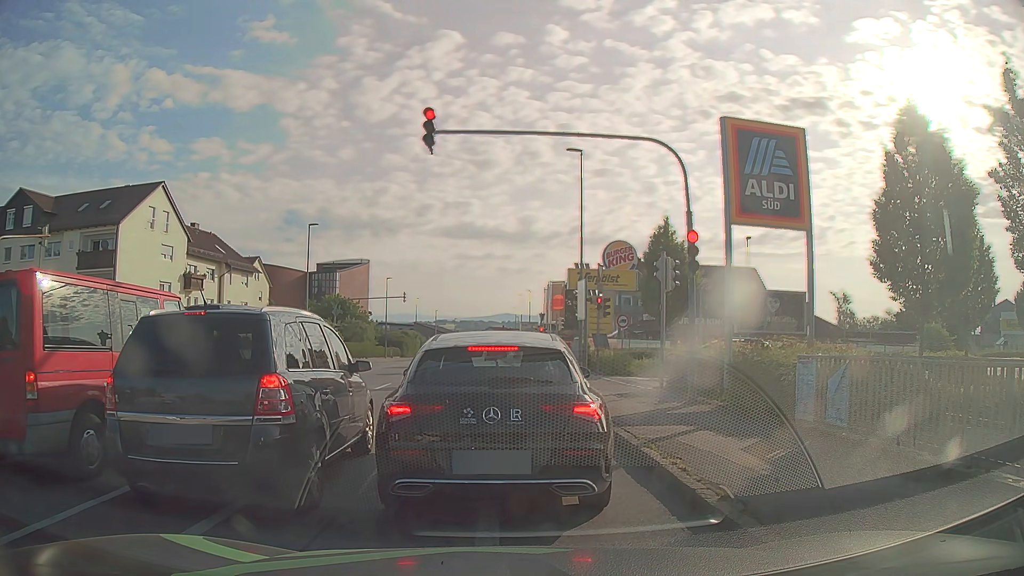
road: tertiary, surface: asphalt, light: Day
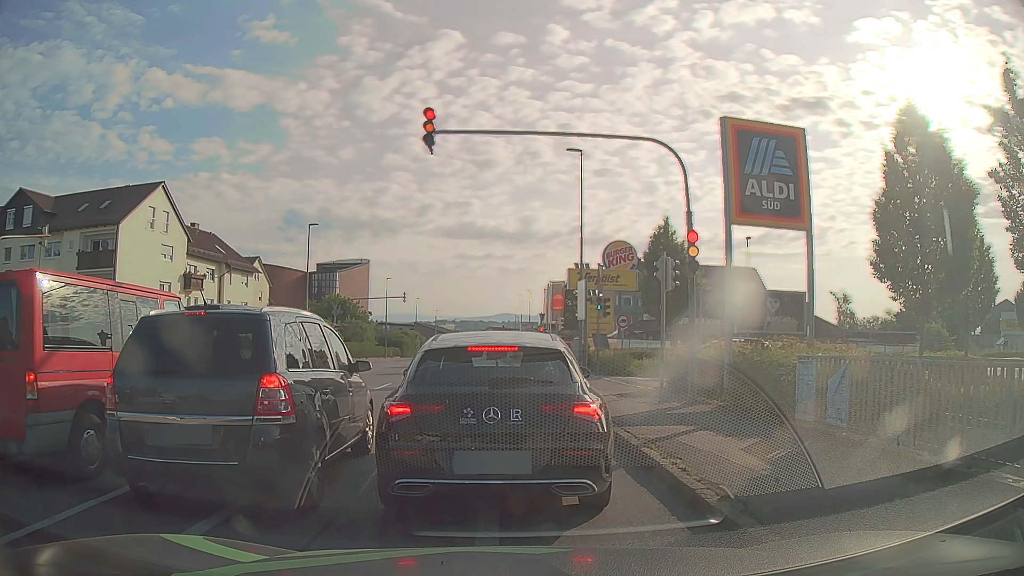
(0.0, 0.0) m; 0°
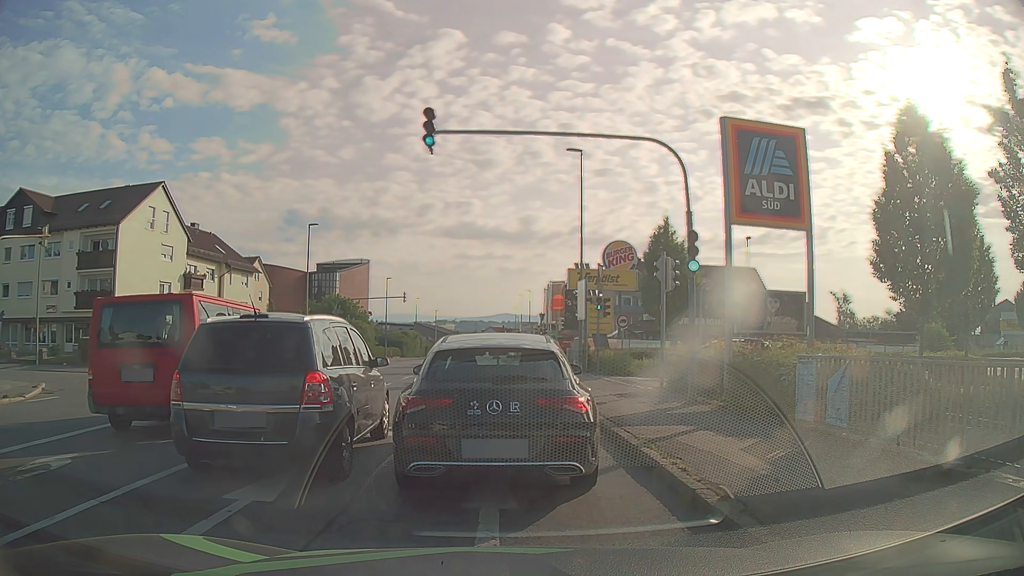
(0.0, 0.0) m; 0°
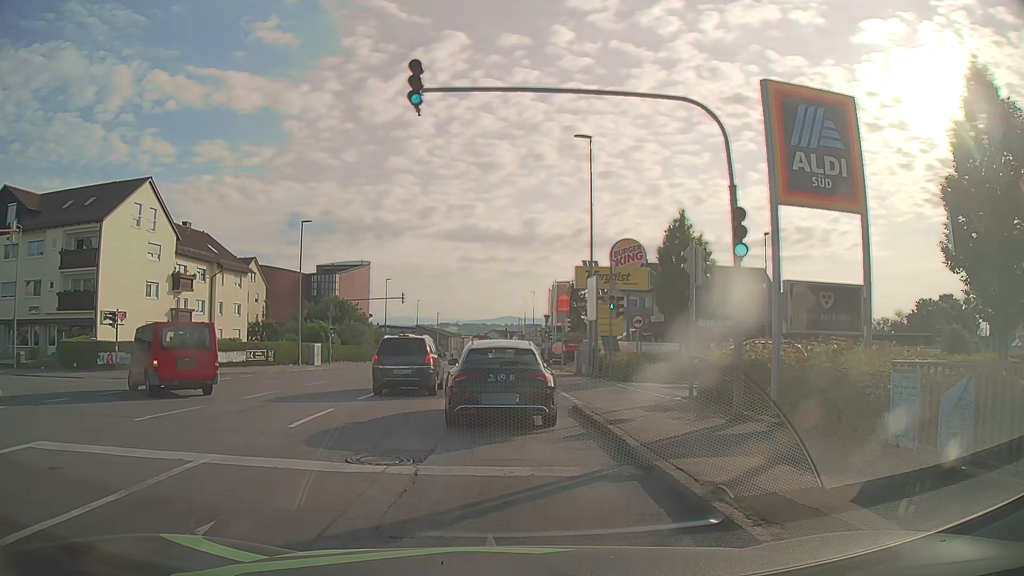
(0.0, +2.9) m; -1°
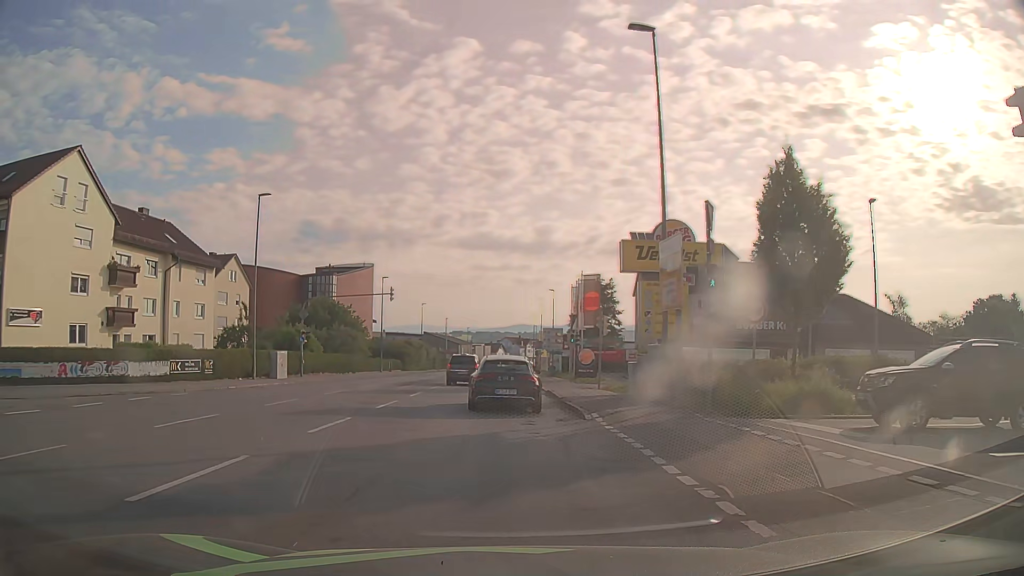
(-0.1, +11.8) m; -1°
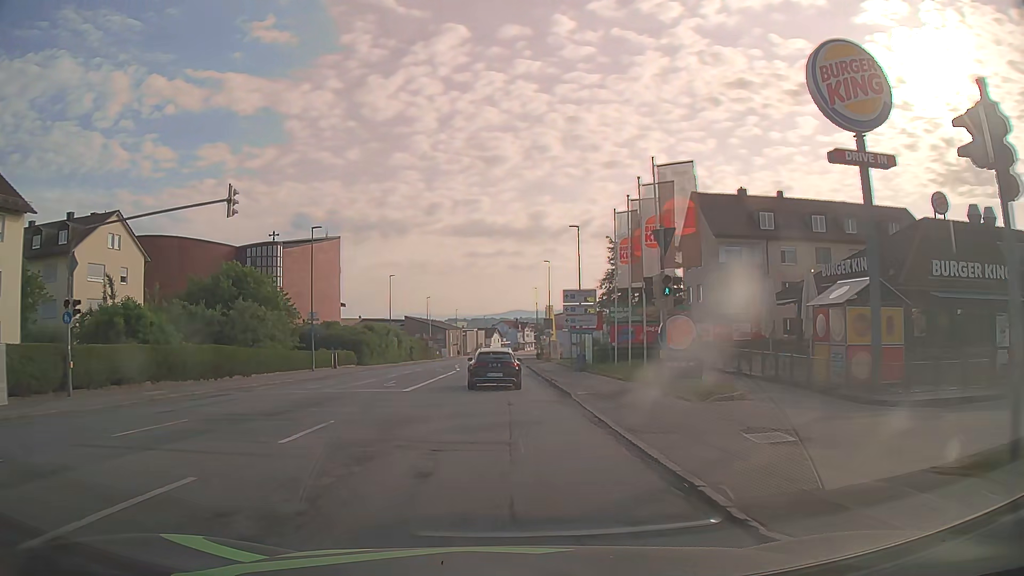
(-0.1, +26.3) m; 0°
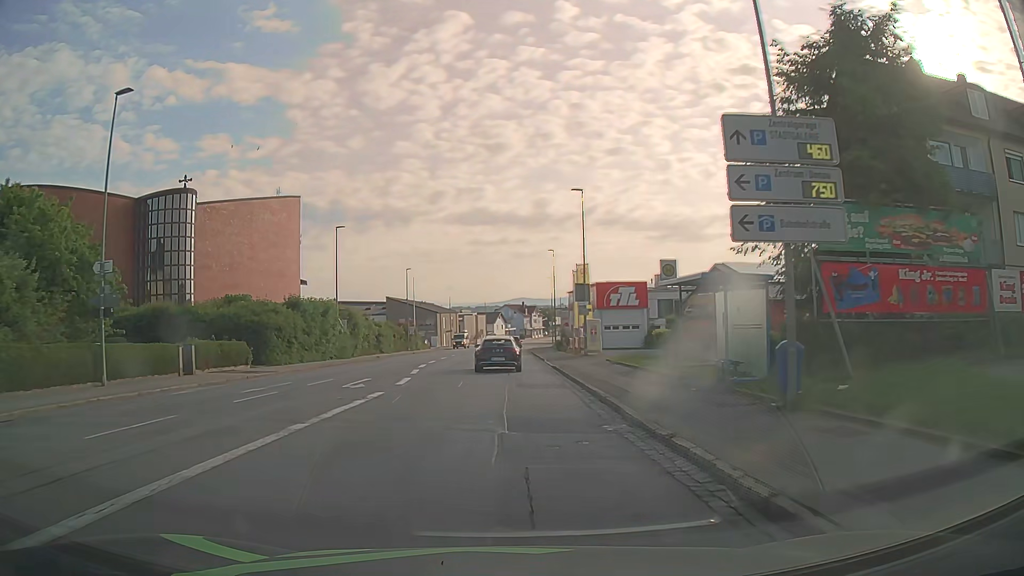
(+0.1, +27.8) m; 0°
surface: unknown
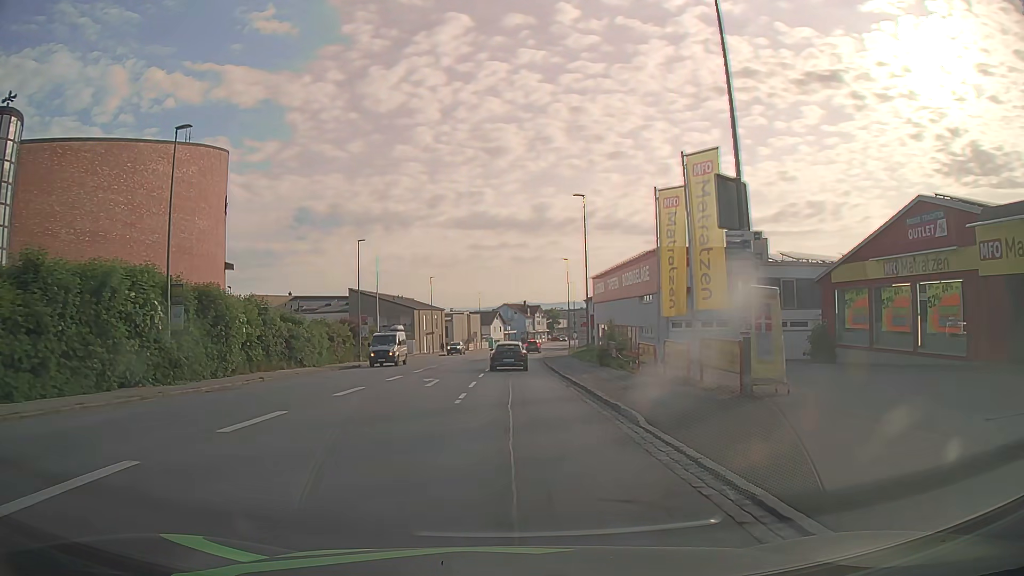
(-0.1, +28.1) m; 0°
(0, +10) (0, +20) (0, +30) (0, +40) (0, +50) (0, +60) (+1, +70) (+1, +80) (+3, +90) (+4, +100) m
